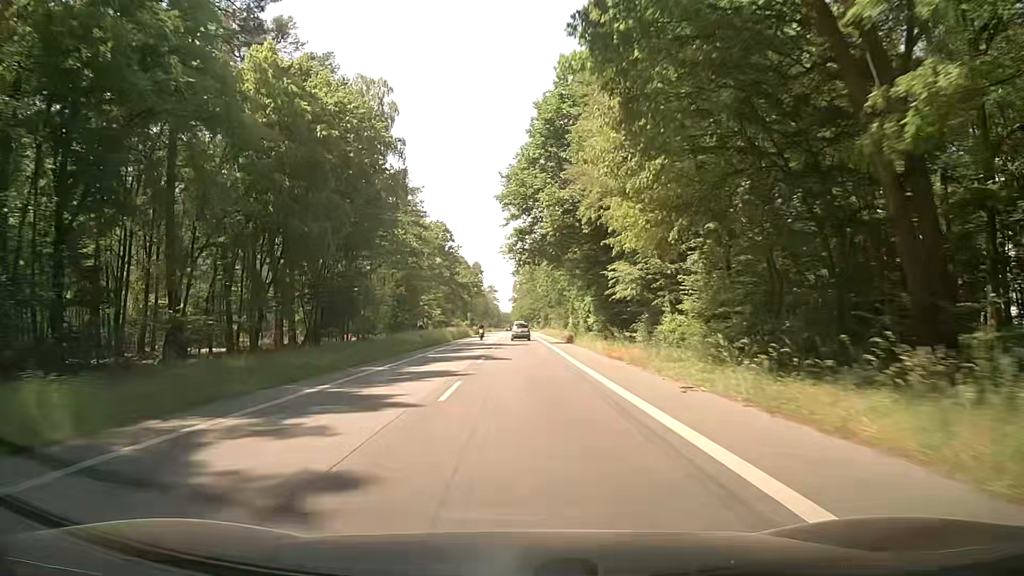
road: secondary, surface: asphalt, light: Day
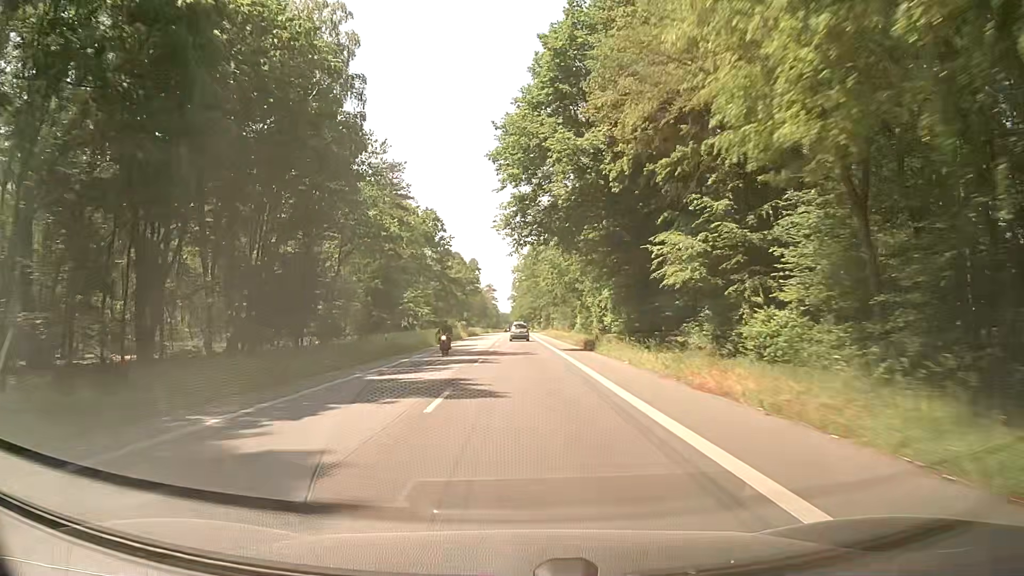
(0.0, +13.4) m; -1°
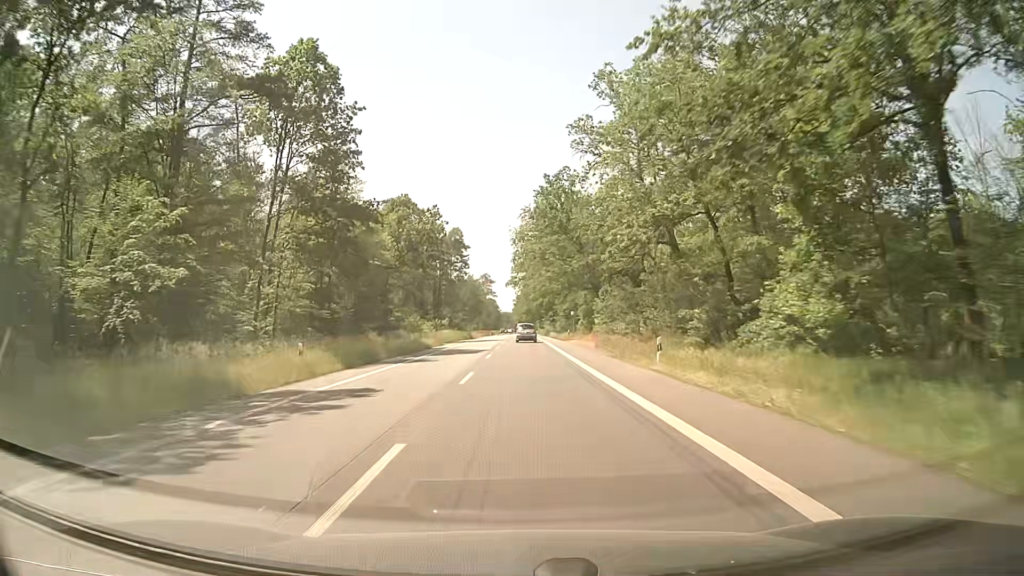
(+1.6, +65.6) m; +2°
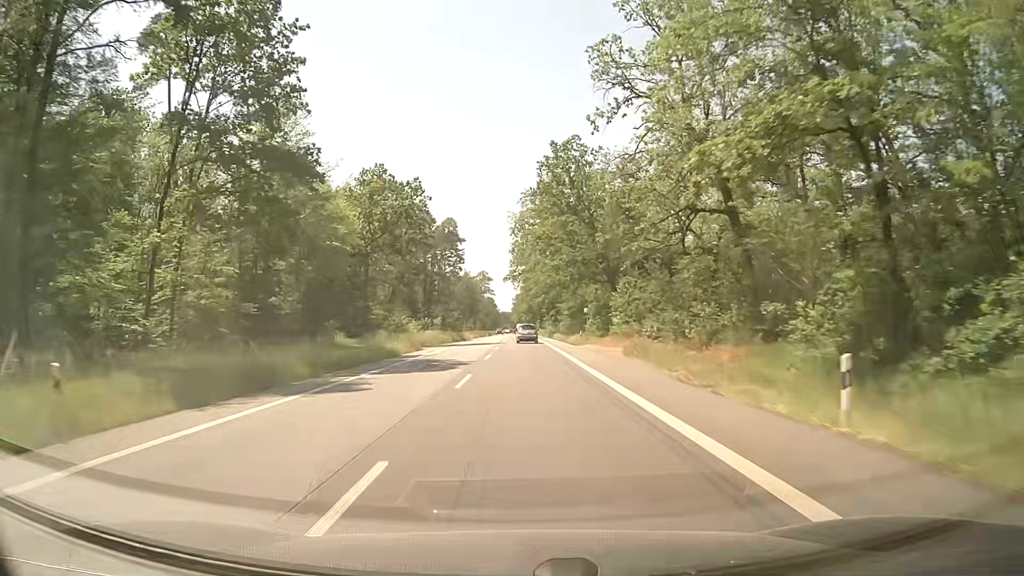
(-0.1, +12.8) m; 0°
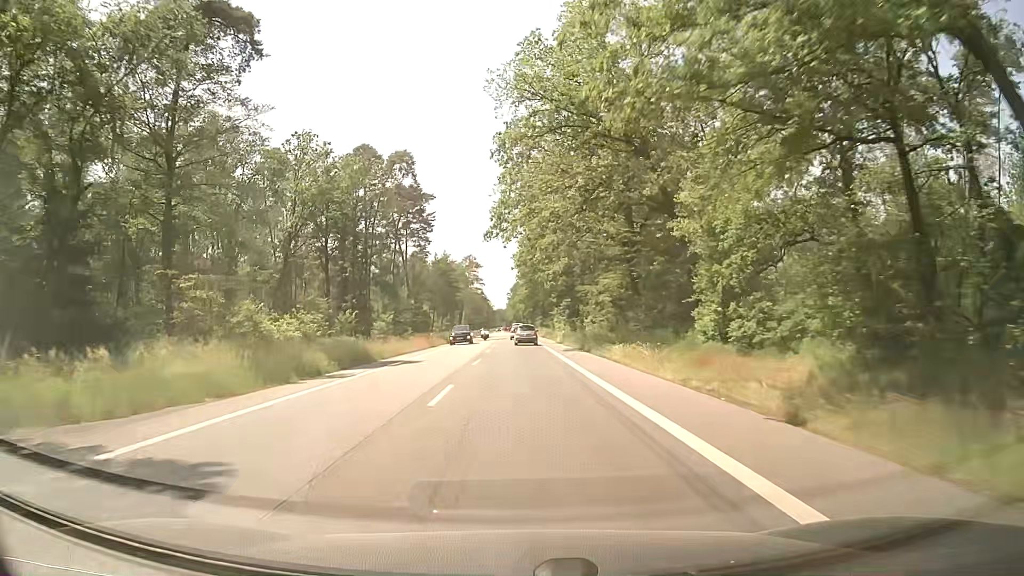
(0.0, +50.3) m; 0°
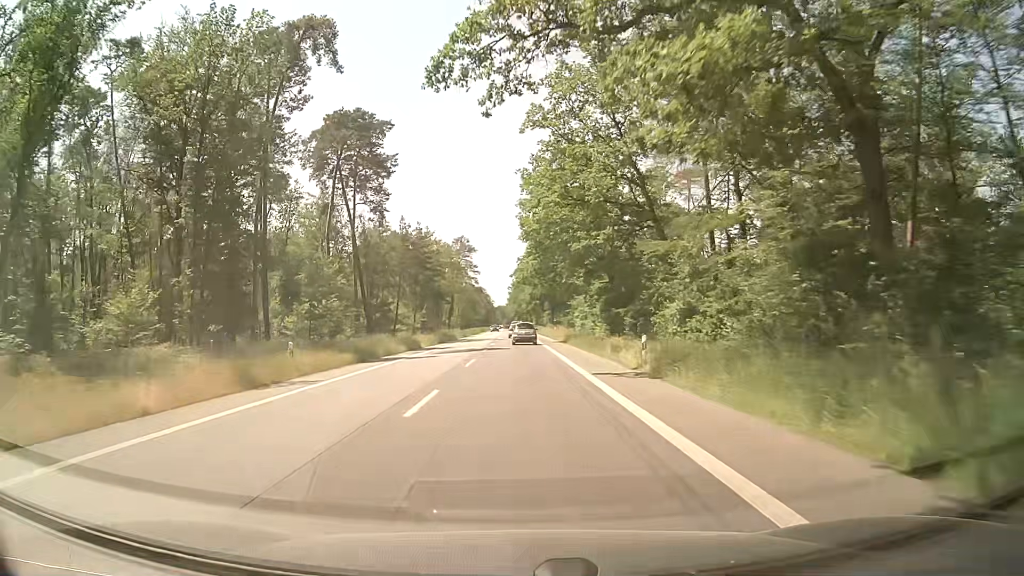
(+0.1, +36.9) m; 0°
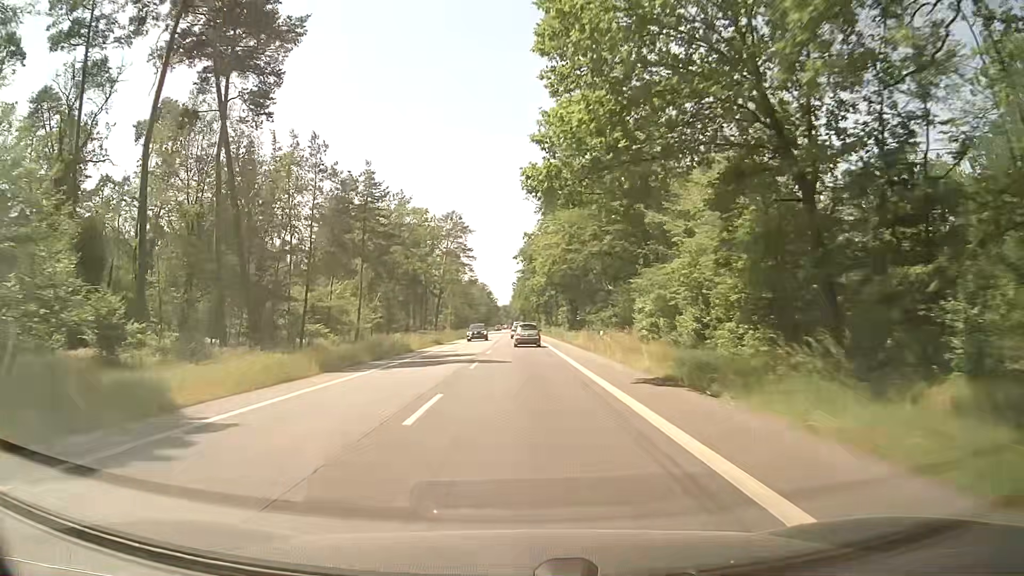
(-0.1, +36.2) m; 0°
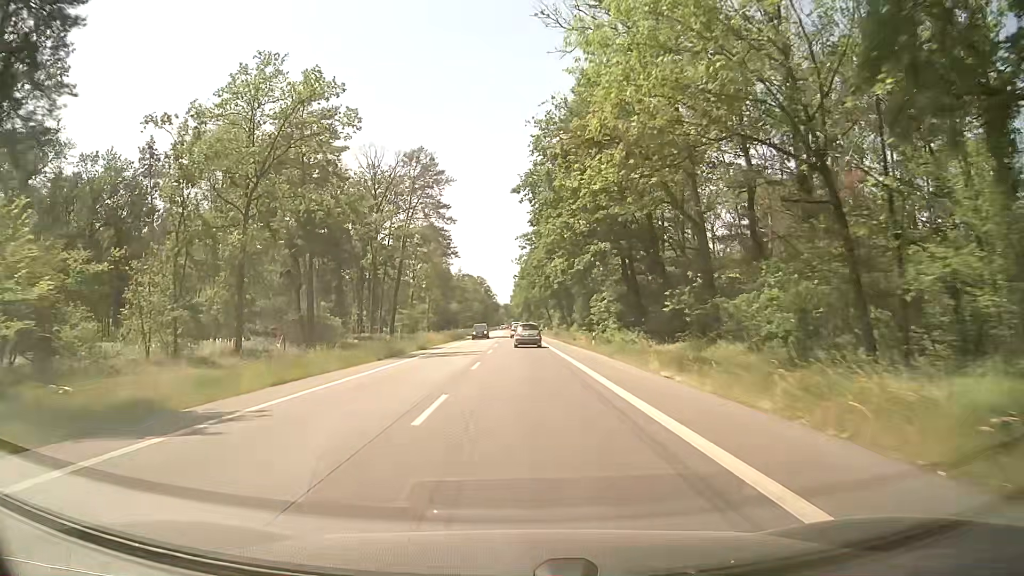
(-0.1, +47.3) m; -1°
(0, +10) (0, +20) (0, +30) (0, +40) (0, +50) (0, +60) (0, +70) (0, +80) (0, +90) (0, +100) m
